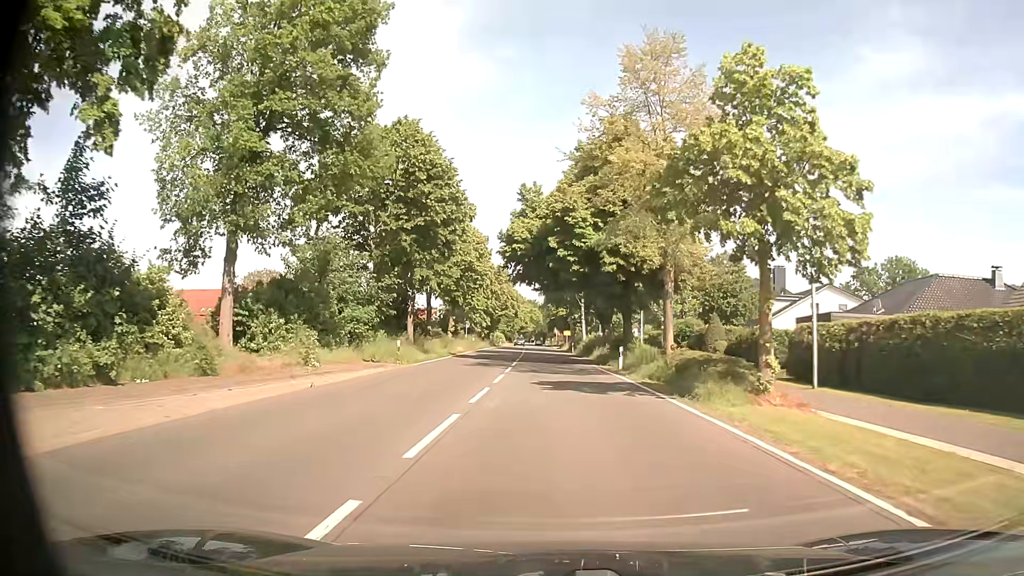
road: secondary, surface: asphalt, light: Day
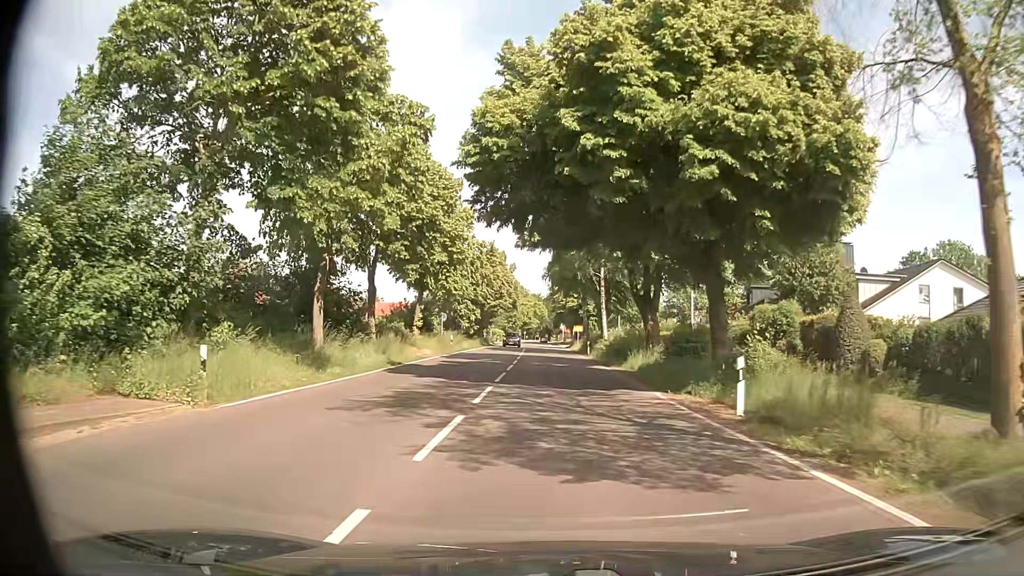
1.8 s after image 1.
(0.0, +18.4) m; 0°
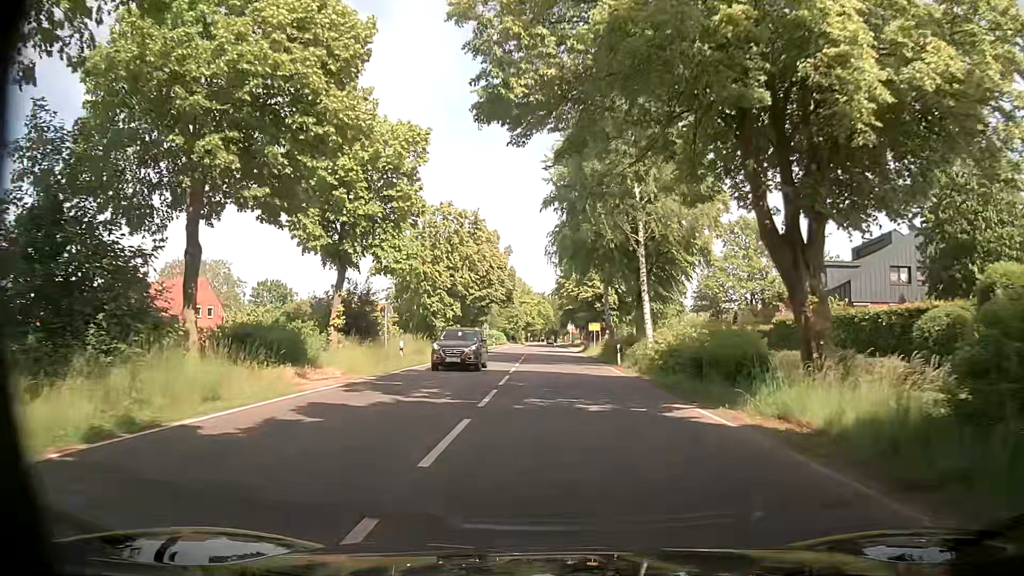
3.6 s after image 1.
(0.0, +18.2) m; +1°
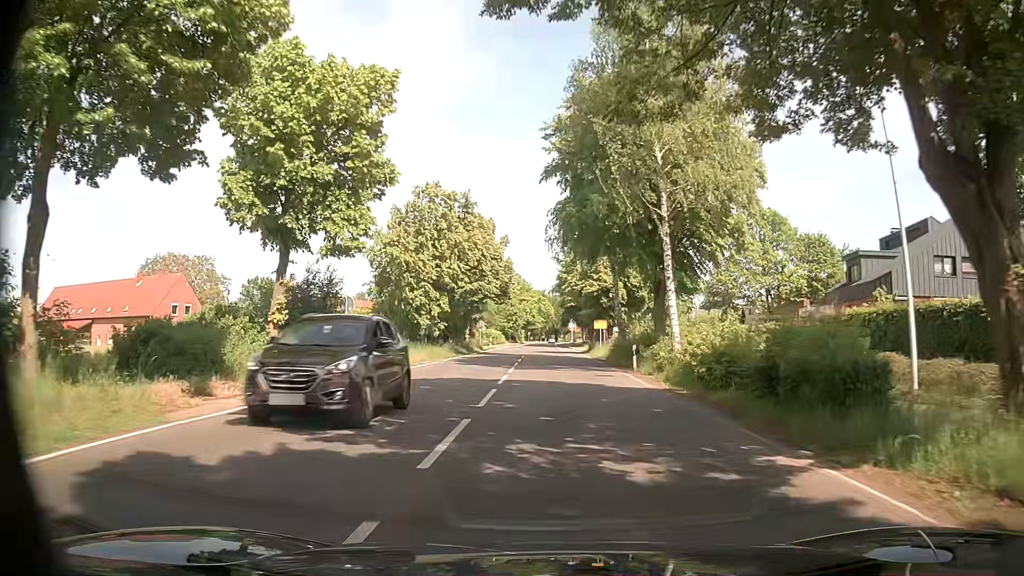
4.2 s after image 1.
(-0.1, +6.1) m; -2°
(0, +10) (0, +20) (0, +30) (+1, +40) (+1, +50) (+1, +60) (+1, +70) (+1, +80) (+1, +90) (+1, +100) m
